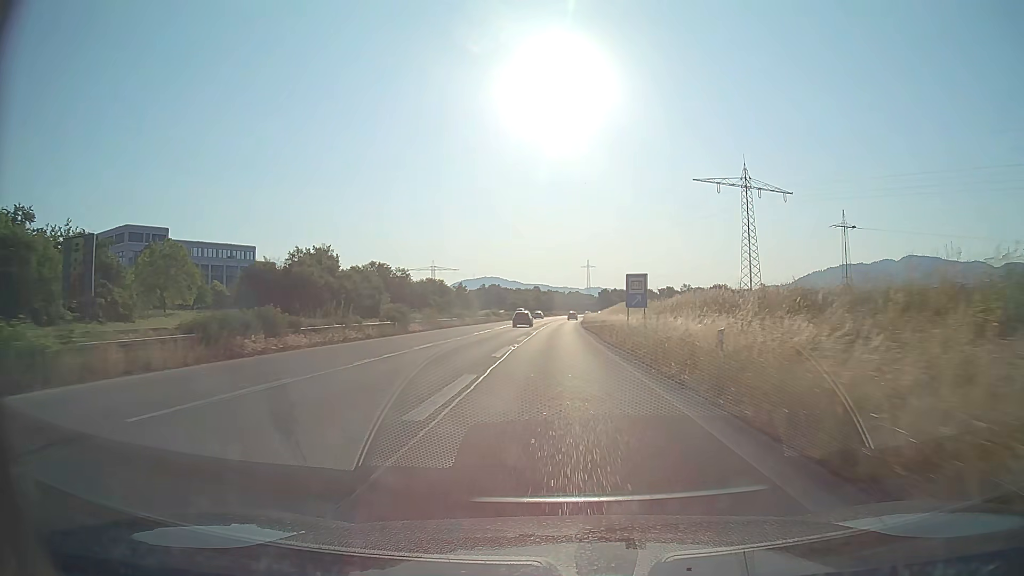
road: trunk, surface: asphalt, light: Day
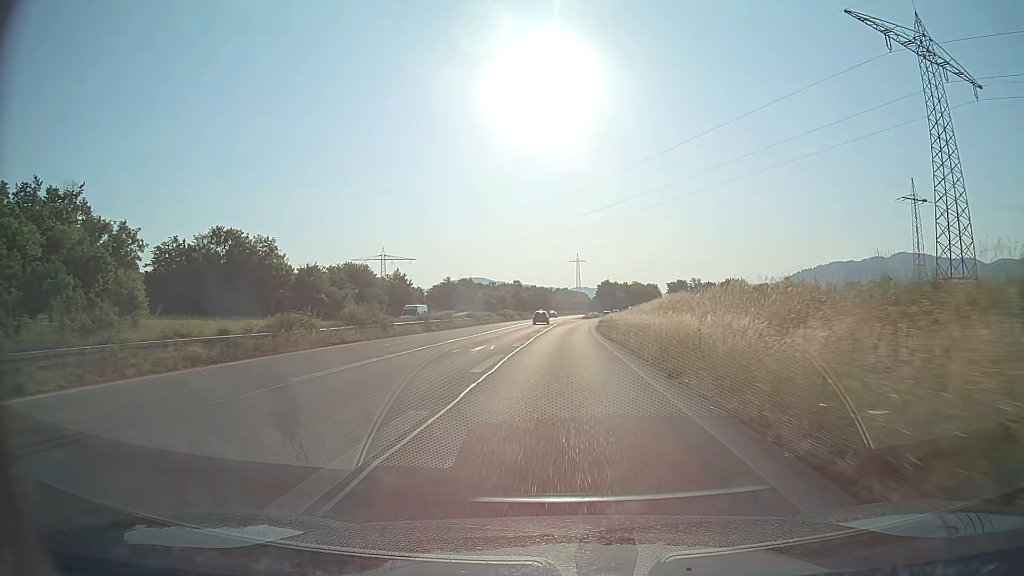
(+0.5, +66.1) m; +1°
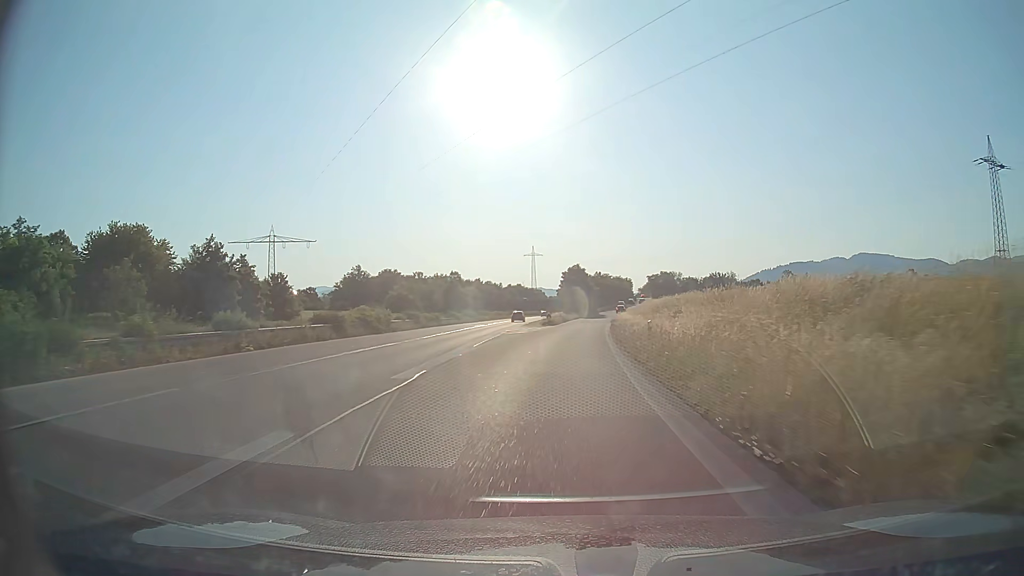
(+1.7, +62.1) m; +3°
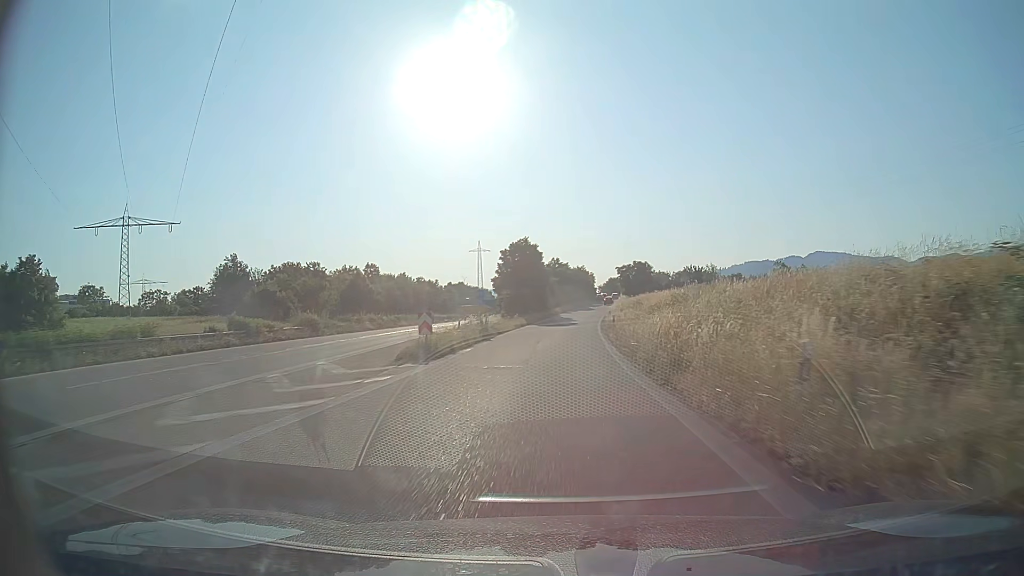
(+2.0, +47.3) m; +4°
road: trunk_link
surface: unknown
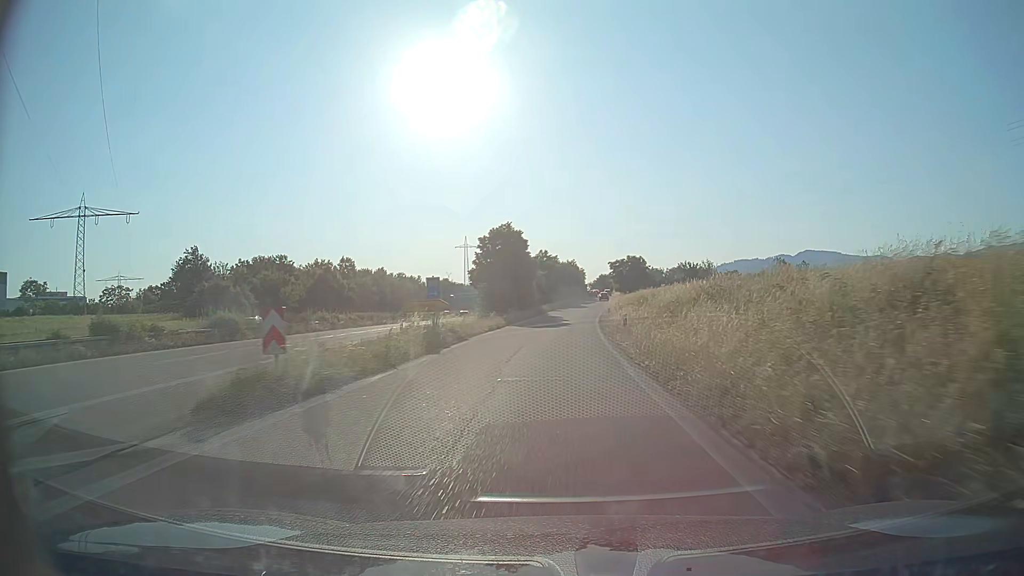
(+0.1, +11.6) m; +1°
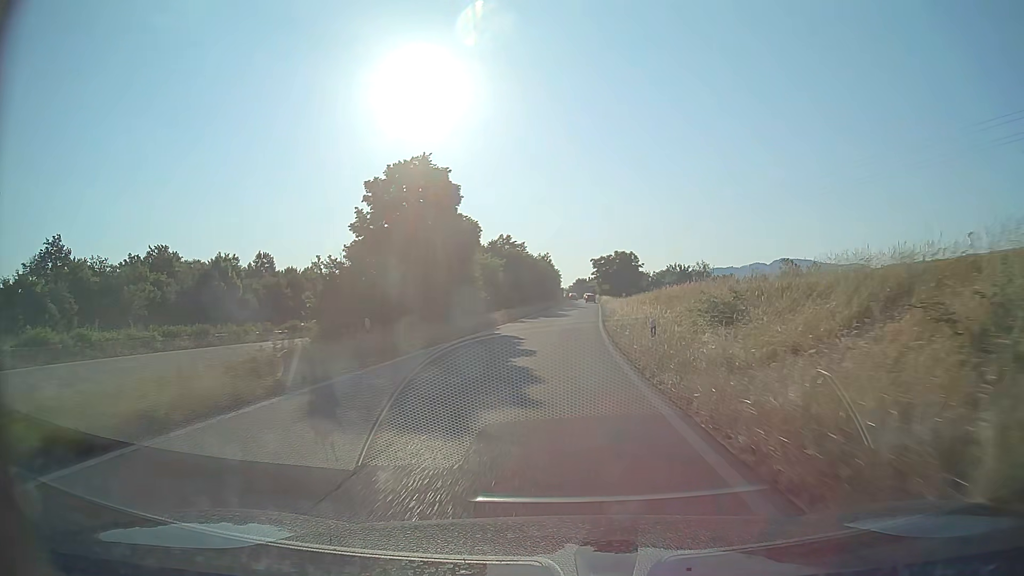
(+0.5, +33.3) m; +2°
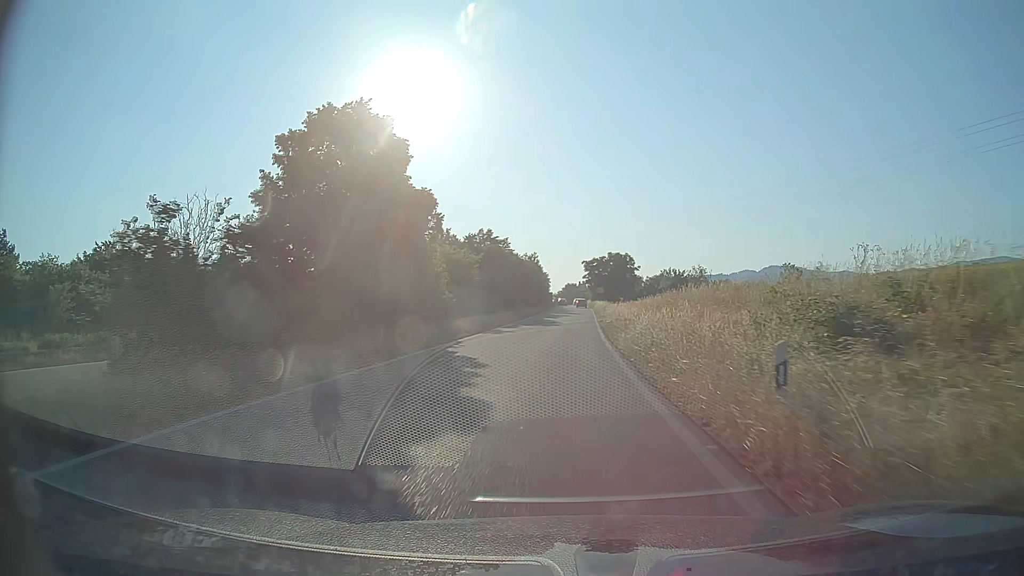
(+0.1, +10.6) m; +1°
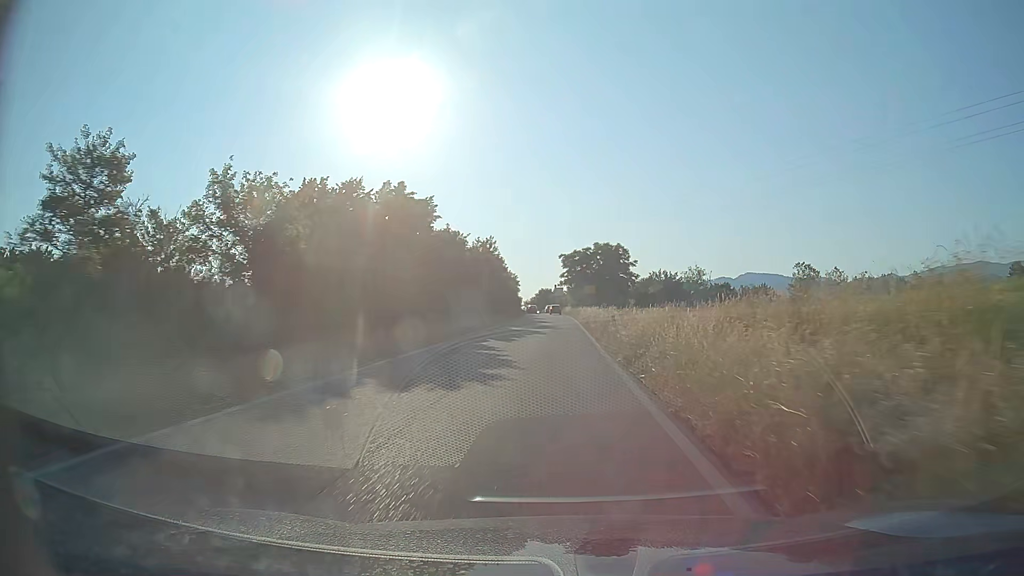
(+0.7, +29.8) m; +3°
(0, +10) (0, +20) (0, +30) (0, +40) (0, +50) (0, +60) (0, +70) (-1, +80) (-1, +90) (-1, +100) m
